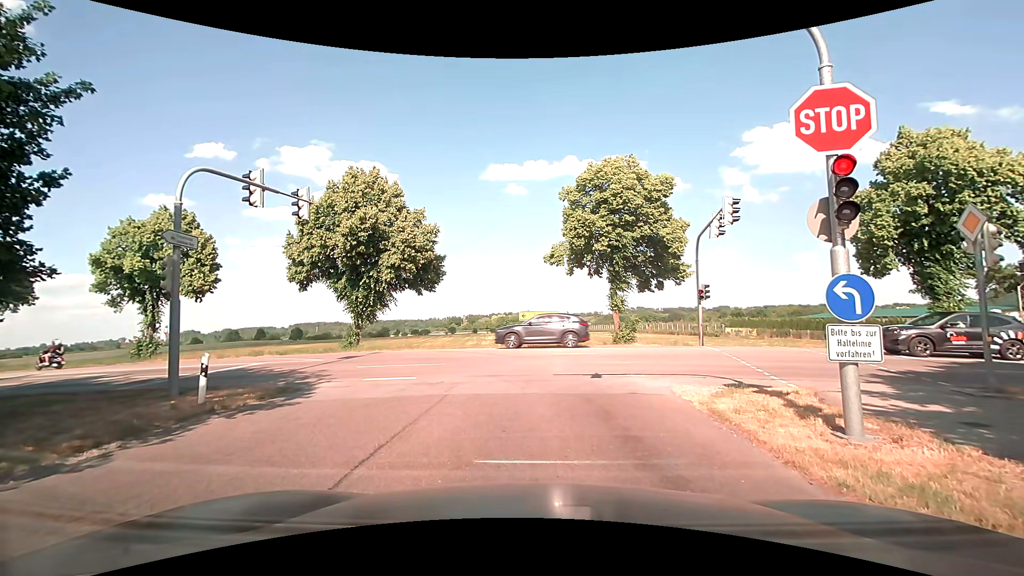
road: tertiary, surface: asphalt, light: Day
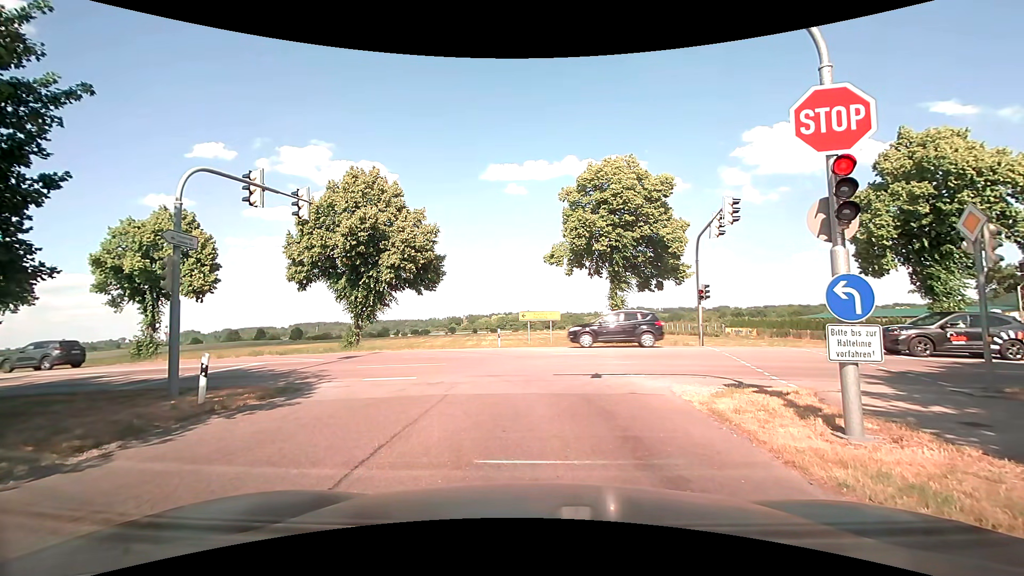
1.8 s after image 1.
(0.0, 0.0) m; 0°
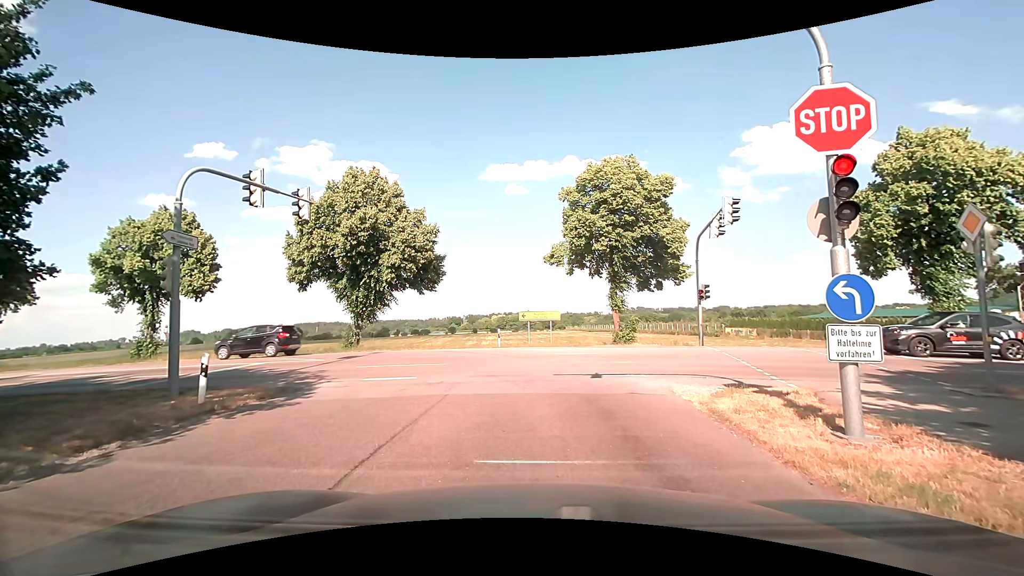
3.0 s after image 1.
(0.0, 0.0) m; 0°
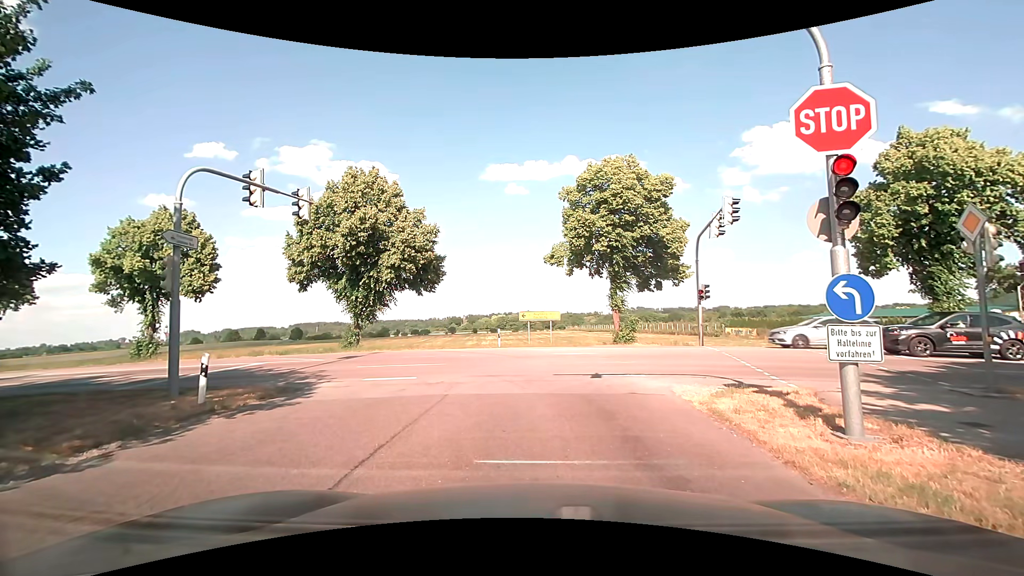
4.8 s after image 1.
(0.0, 0.0) m; 0°
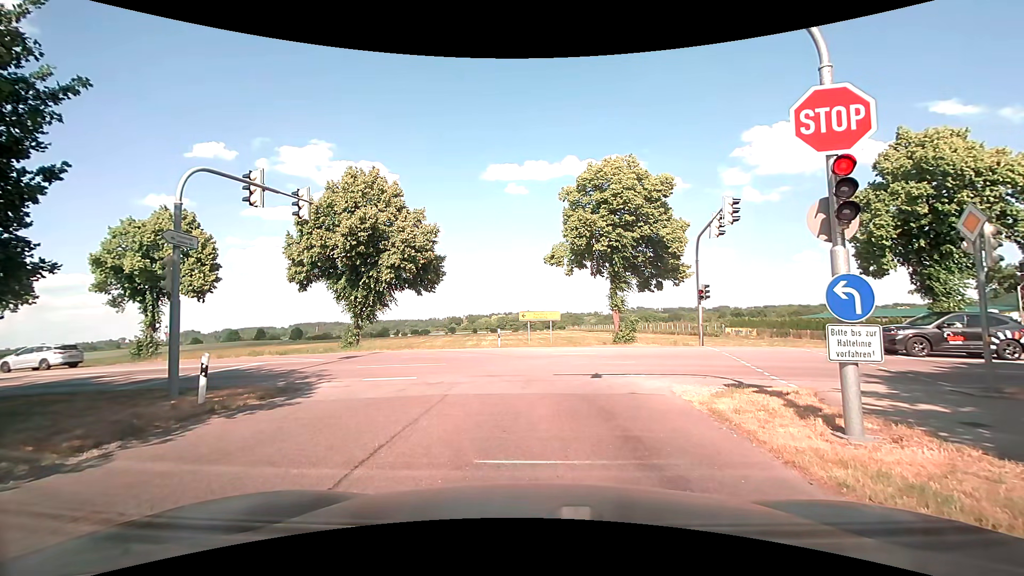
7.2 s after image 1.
(0.0, 0.0) m; 0°
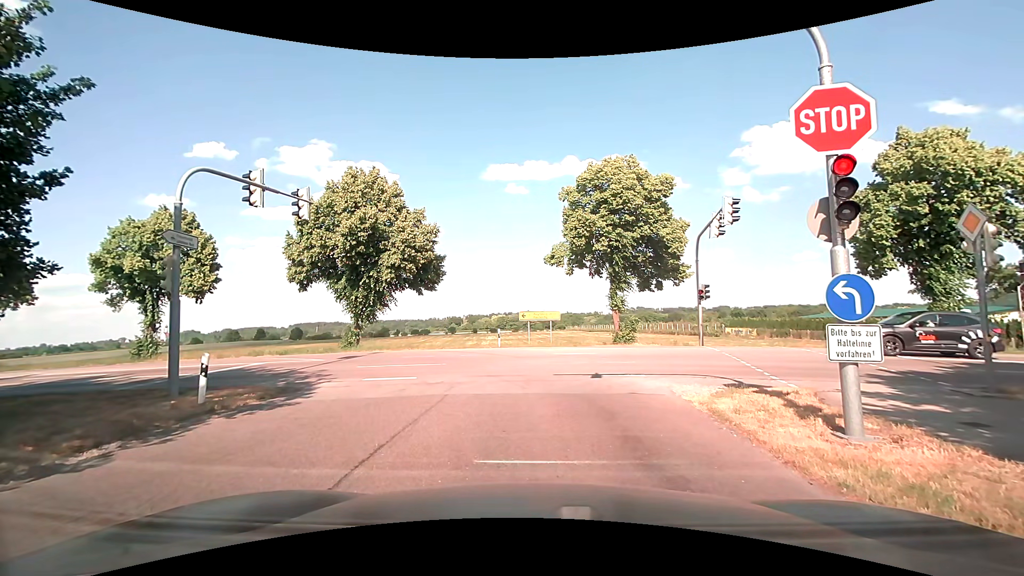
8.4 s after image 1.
(0.0, 0.0) m; 0°
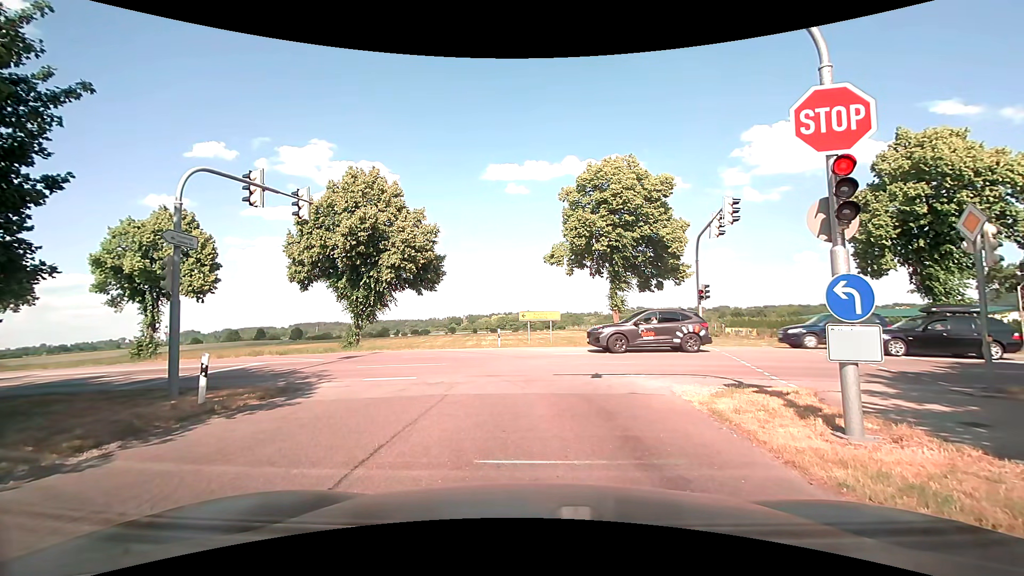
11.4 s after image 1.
(0.0, 0.0) m; 0°
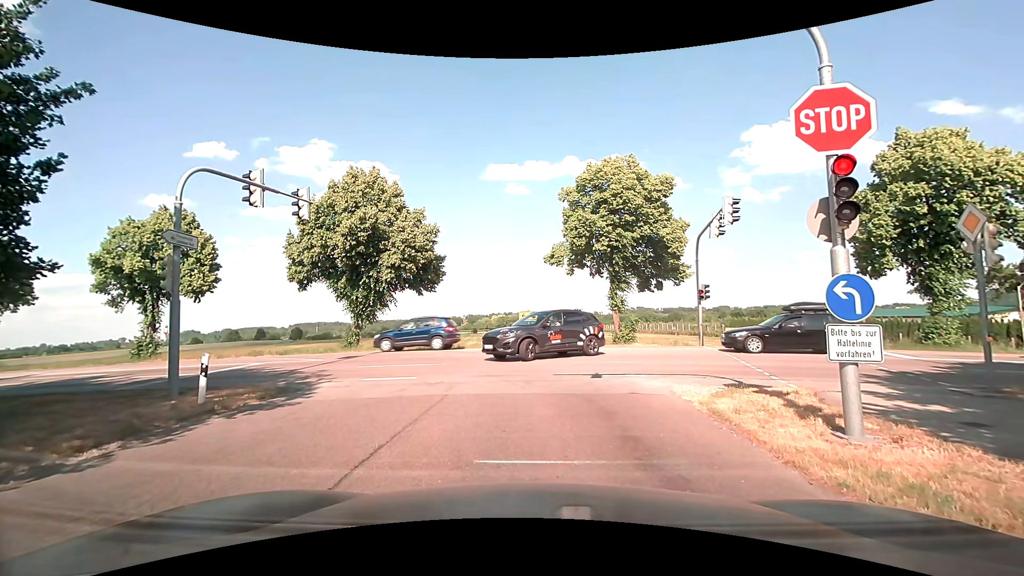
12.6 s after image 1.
(0.0, 0.0) m; 0°
